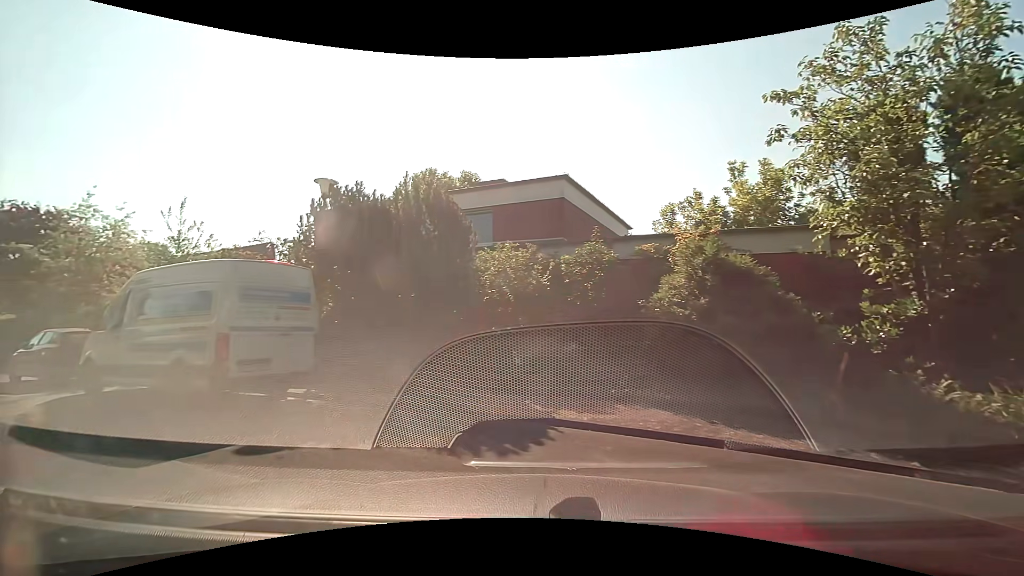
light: Day
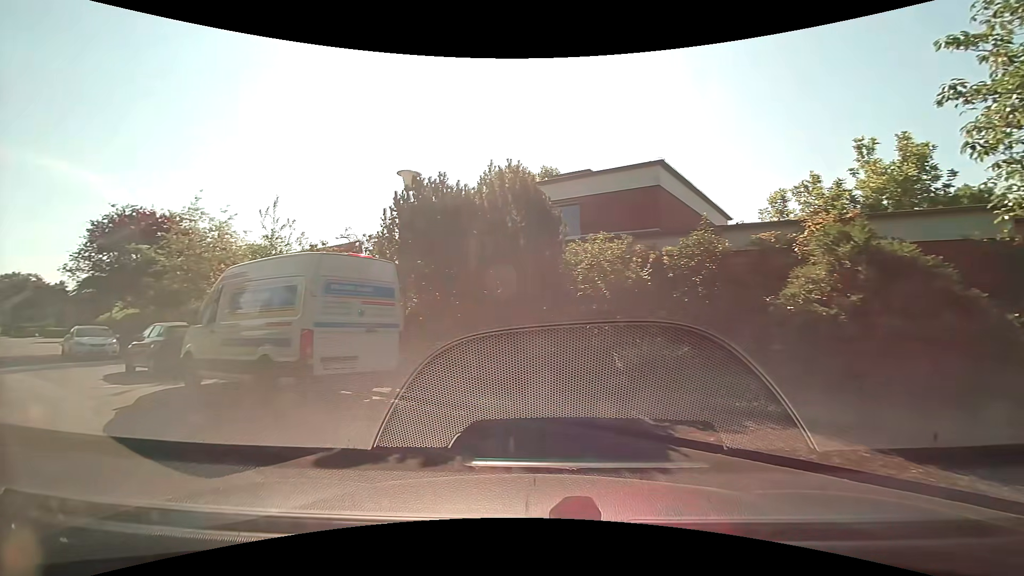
(-0.1, +1.0) m; -8°
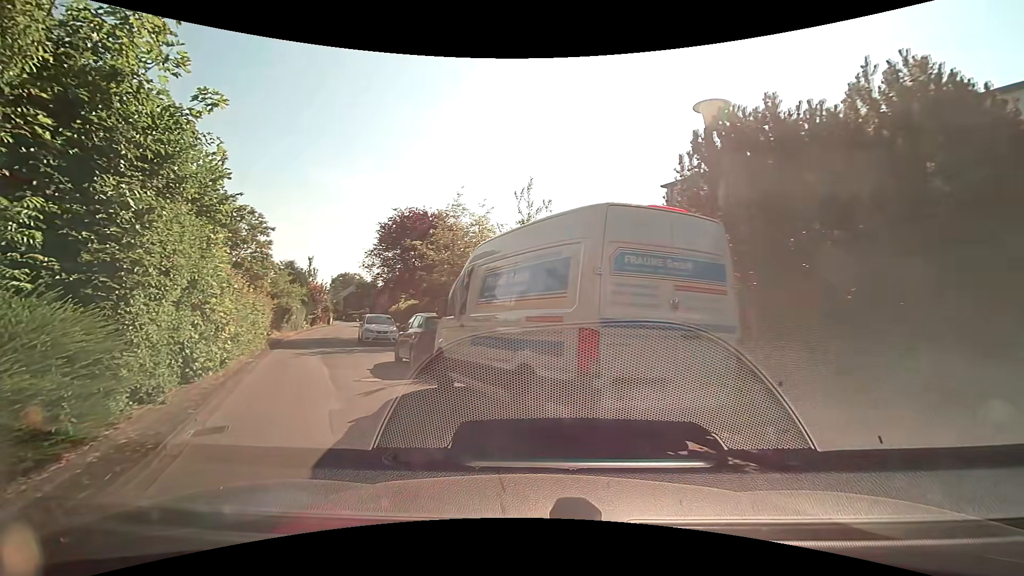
(-1.0, +3.7) m; -26°
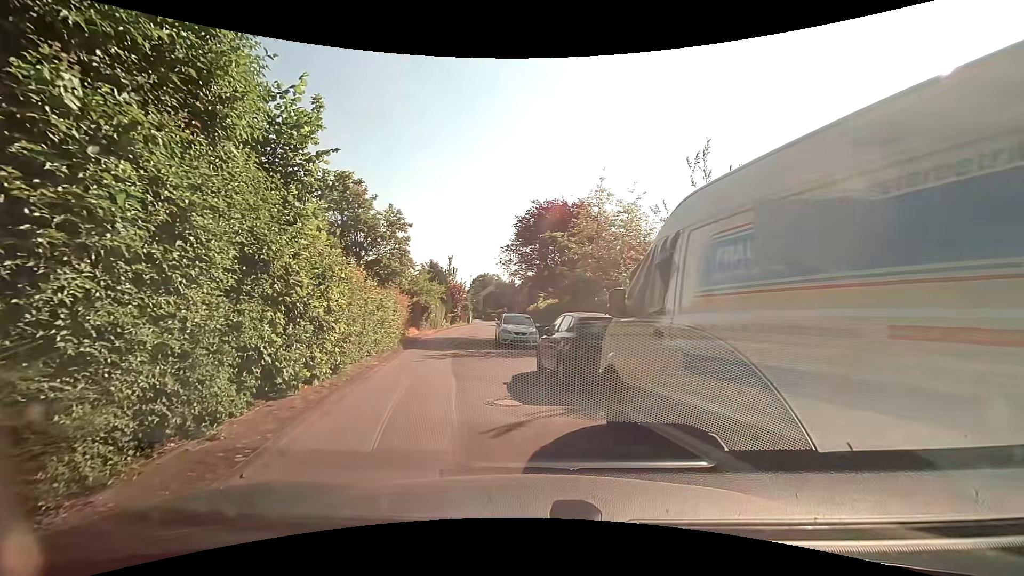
(-0.6, +3.2) m; -17°
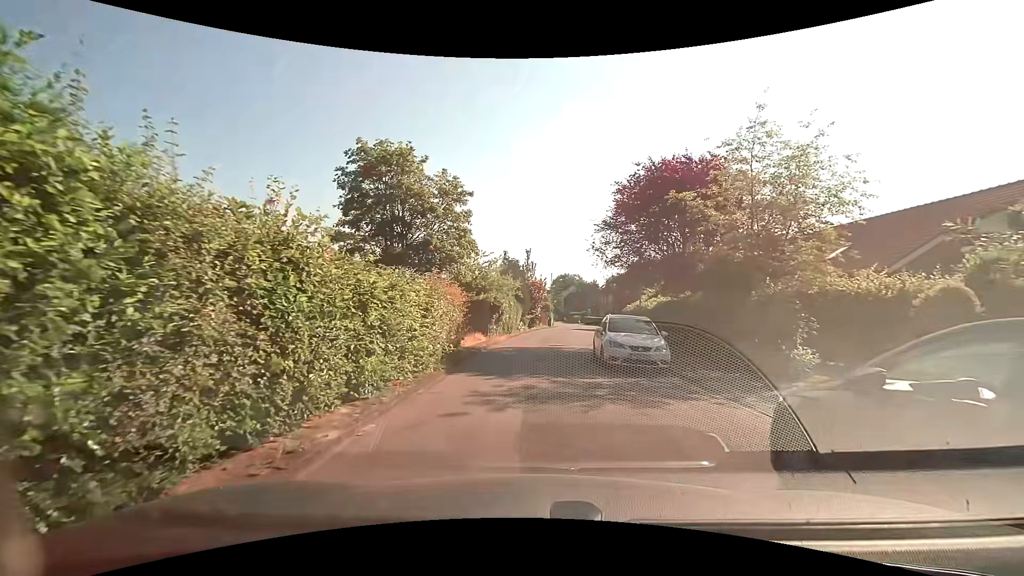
(-0.9, +7.9) m; -12°
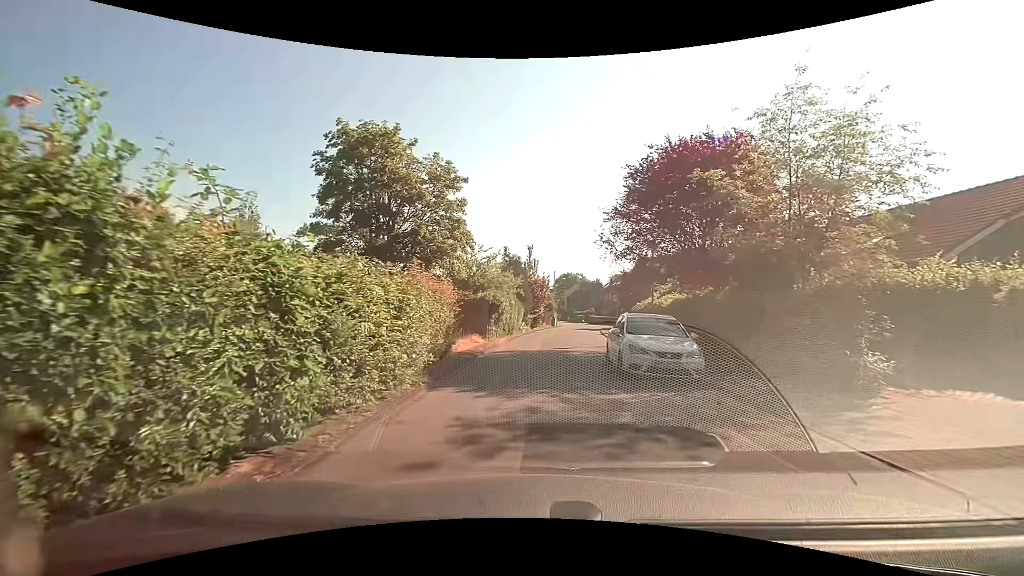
(+0.1, +2.3) m; +2°
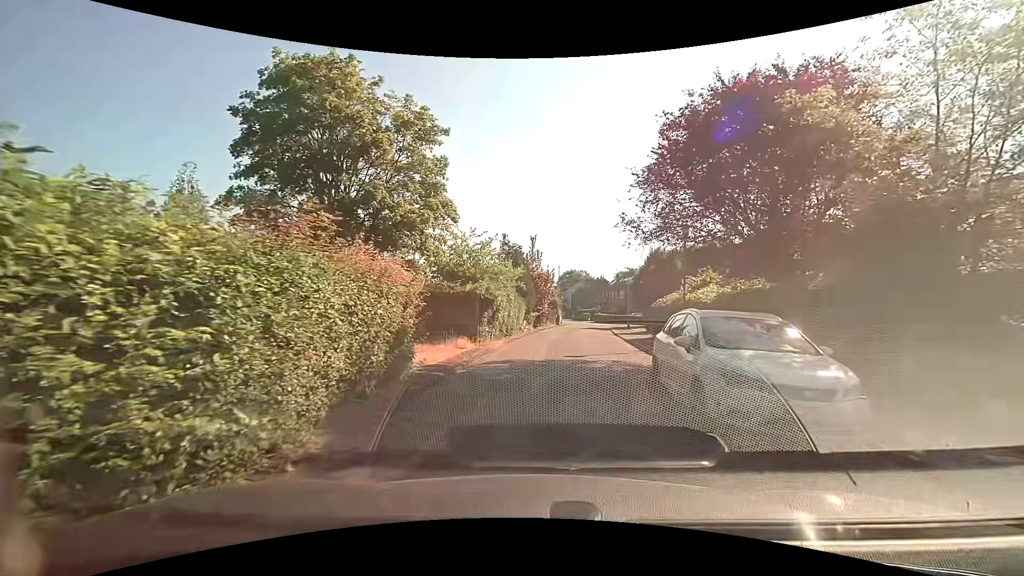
(0.0, +5.0) m; 0°
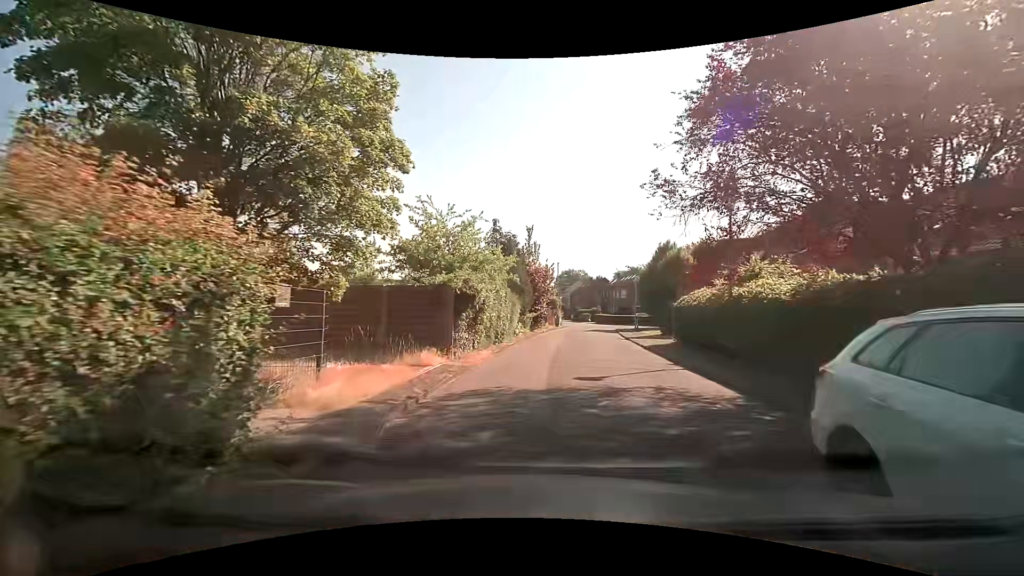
(0.0, +5.2) m; -1°
